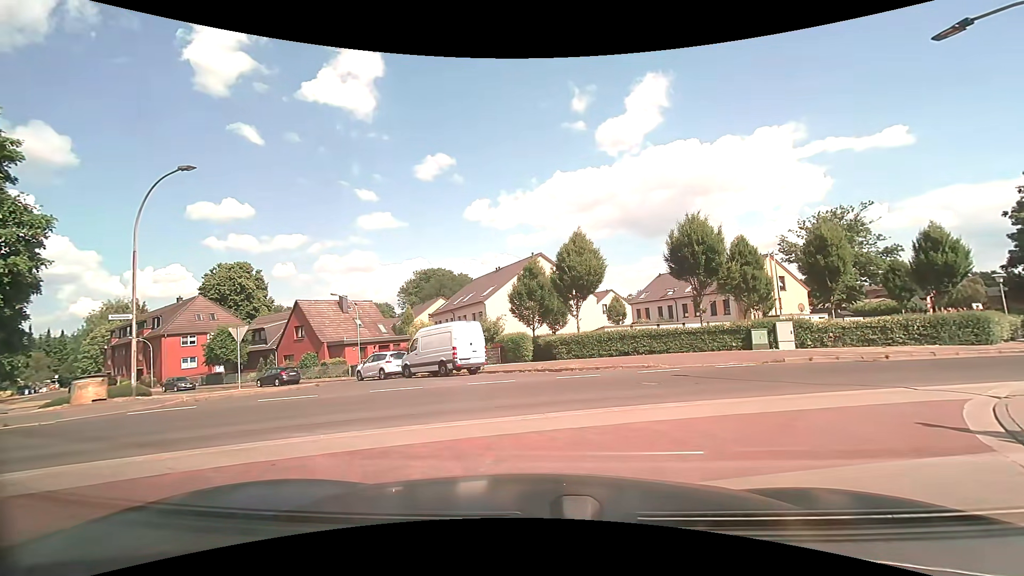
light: Day
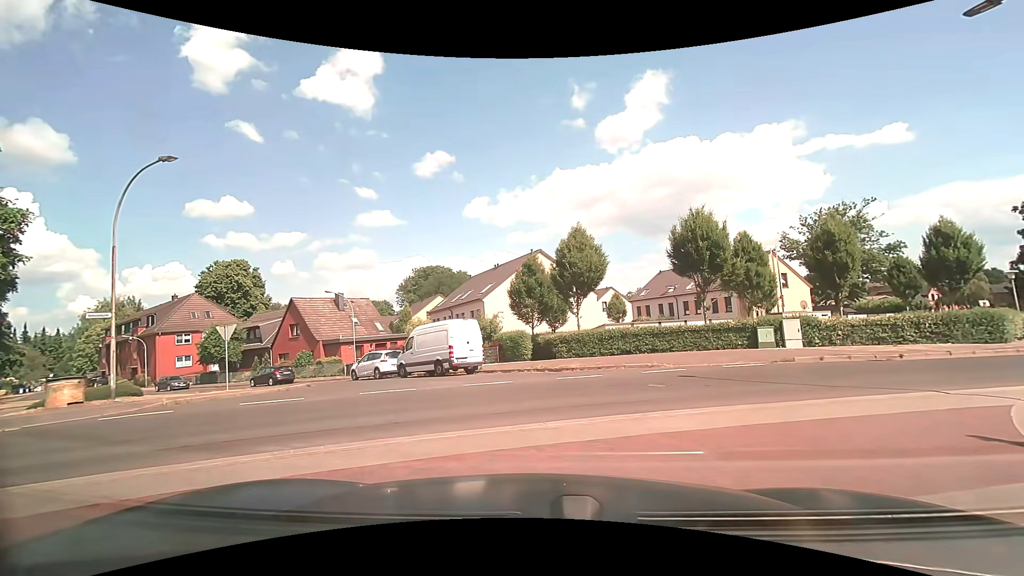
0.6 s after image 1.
(0.0, +0.8) m; 0°
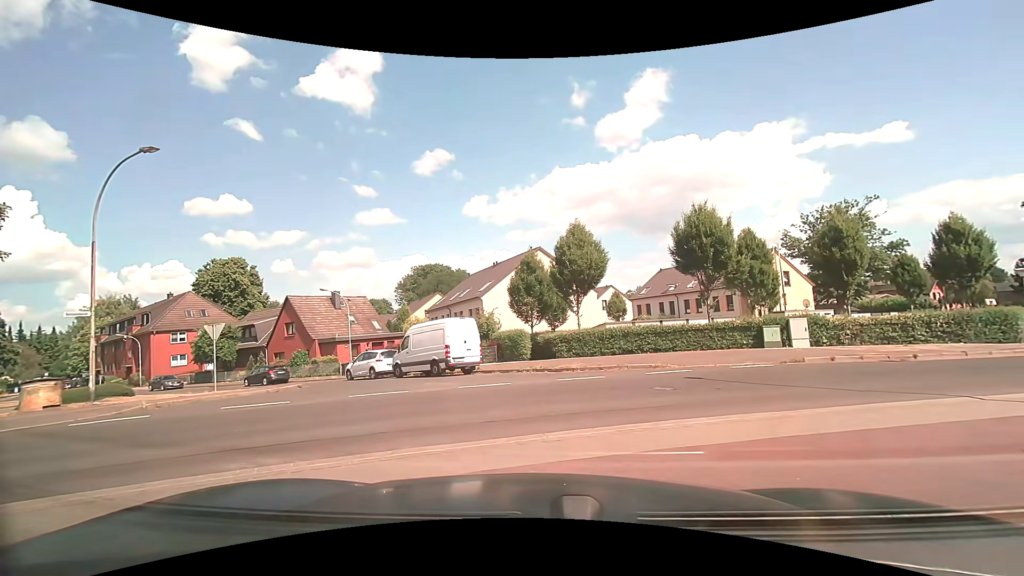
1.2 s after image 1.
(0.0, +0.7) m; 0°
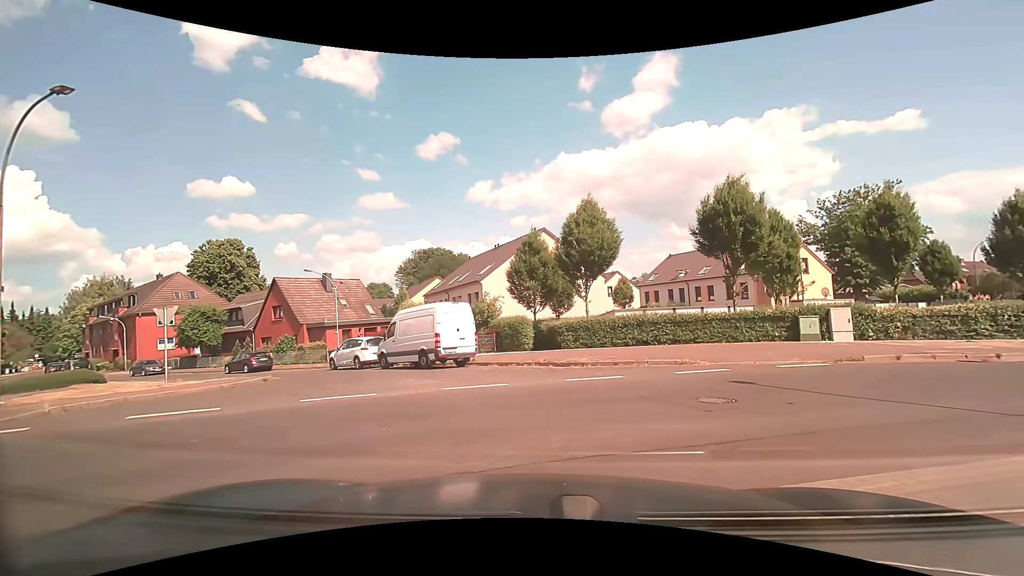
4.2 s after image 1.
(0.0, +3.0) m; 0°
